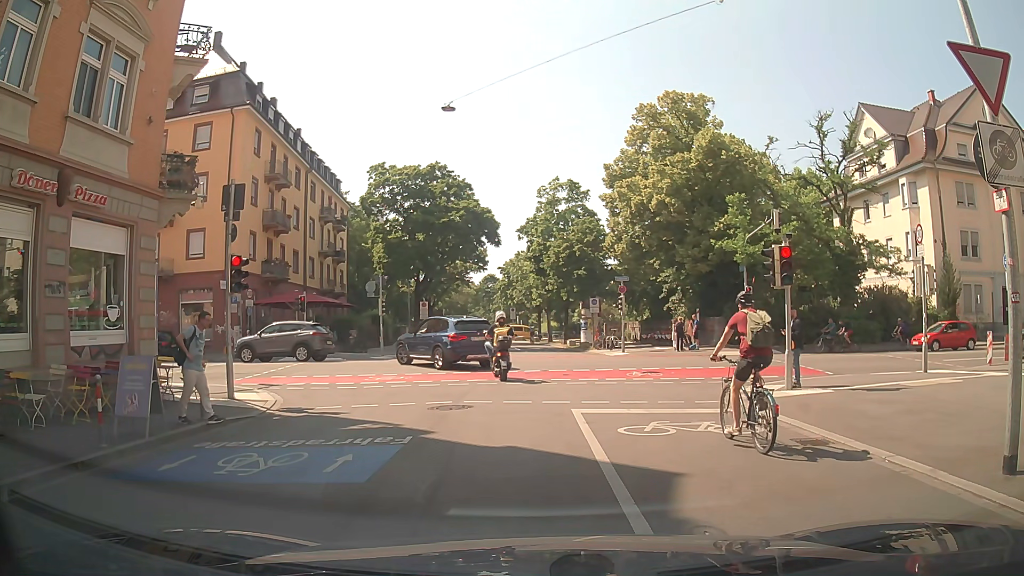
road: residential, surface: asphalt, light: Day
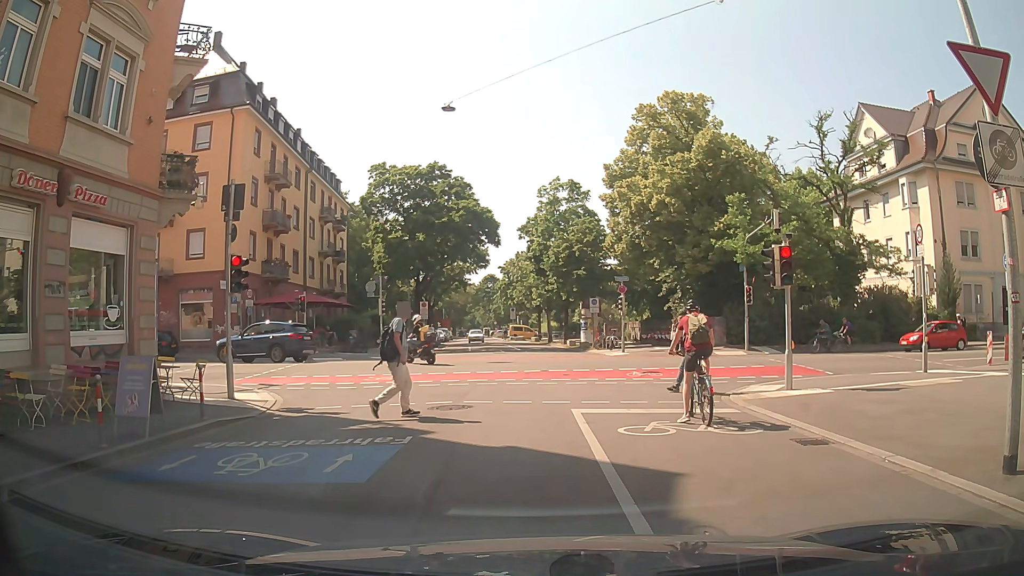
(0.0, 0.0) m; 0°
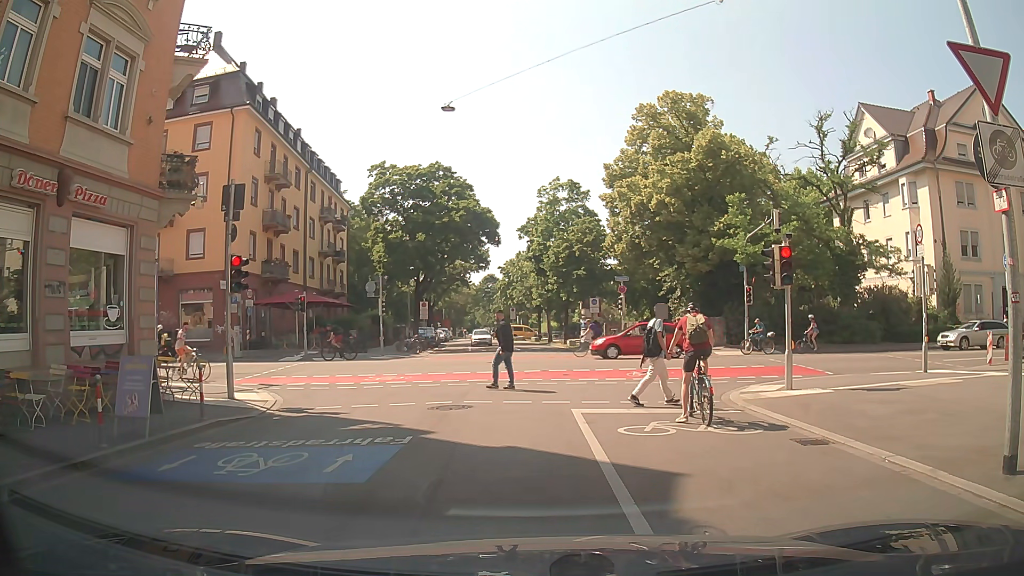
(0.0, 0.0) m; 0°
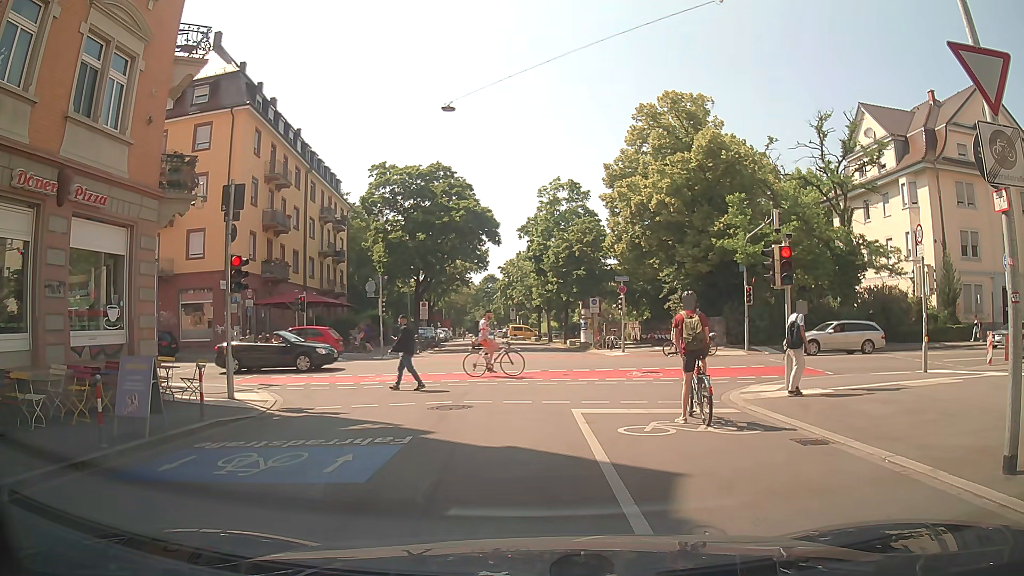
(0.0, 0.0) m; 0°
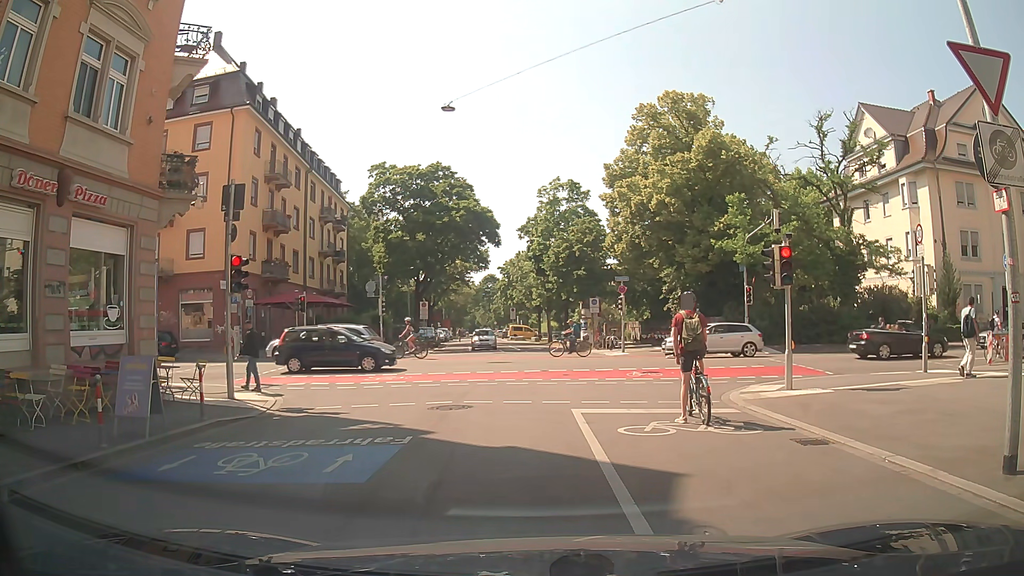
(0.0, 0.0) m; 0°
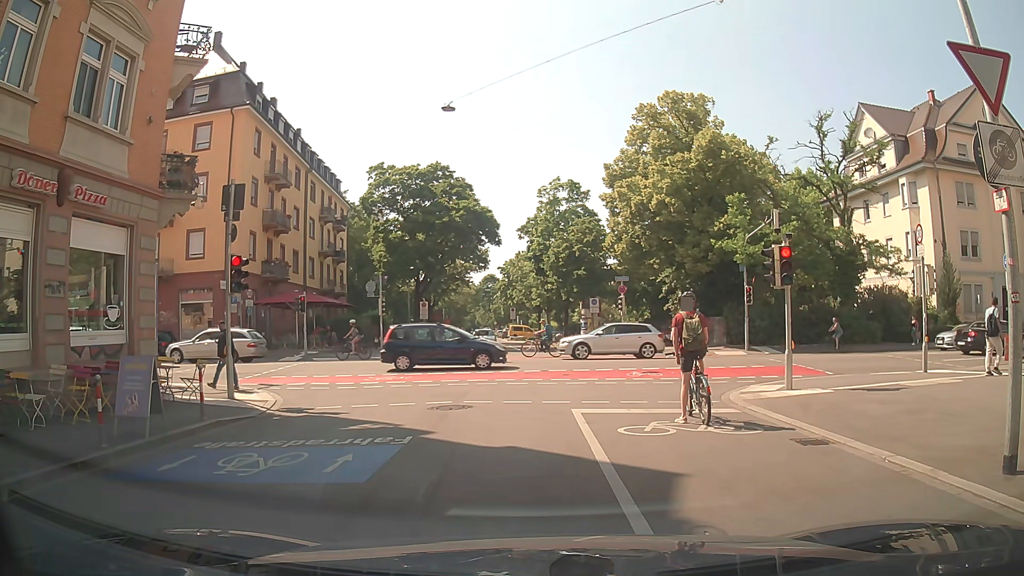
(0.0, 0.0) m; 0°
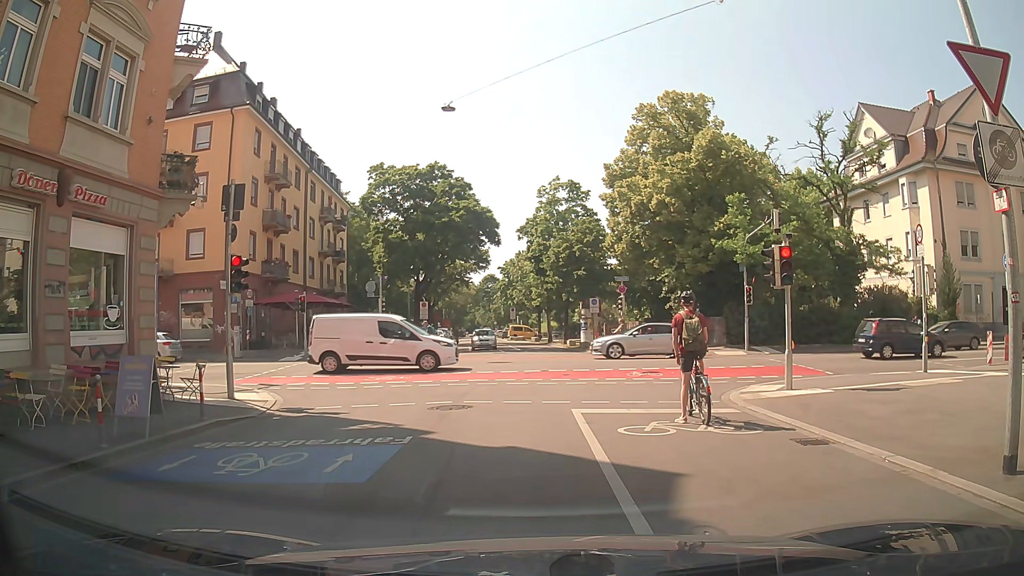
(0.0, 0.0) m; 0°
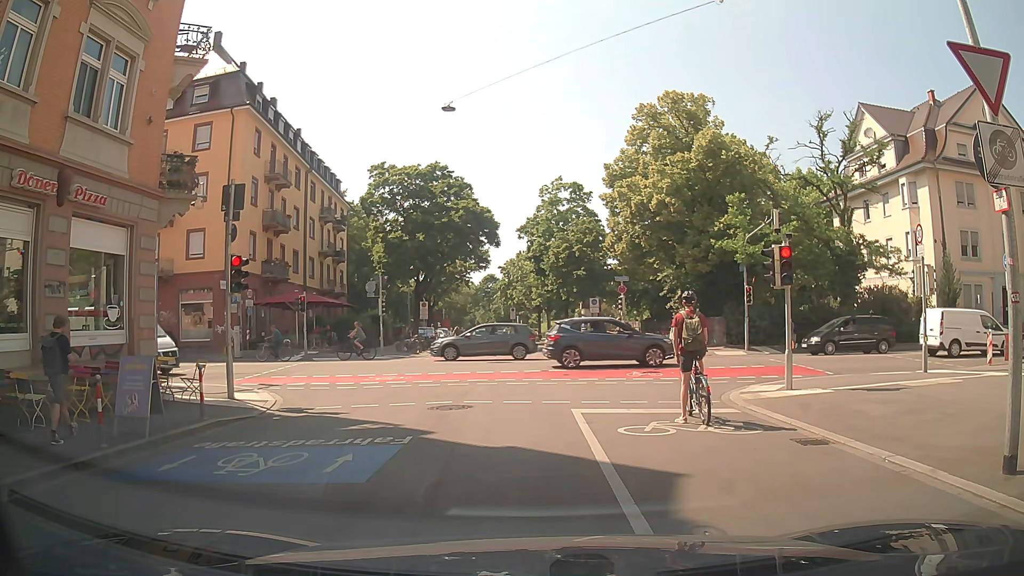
(0.0, 0.0) m; 0°
